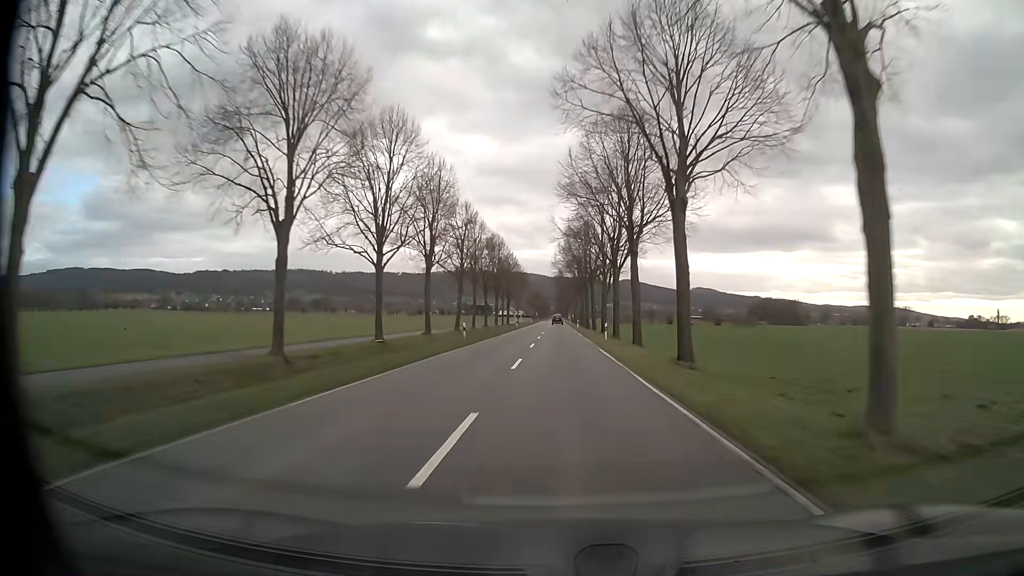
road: tertiary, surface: asphalt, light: Day
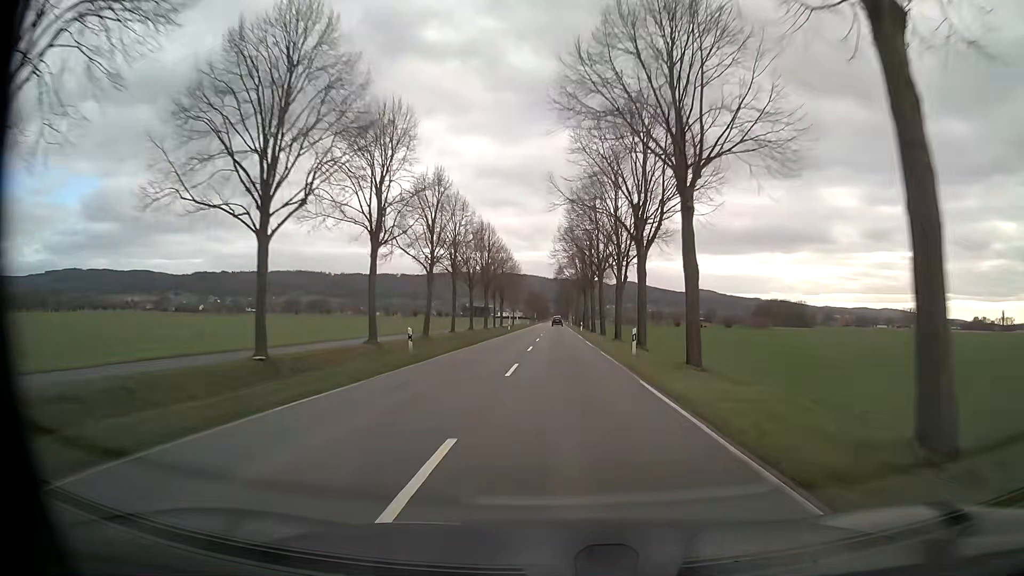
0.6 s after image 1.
(0.0, +13.9) m; 0°
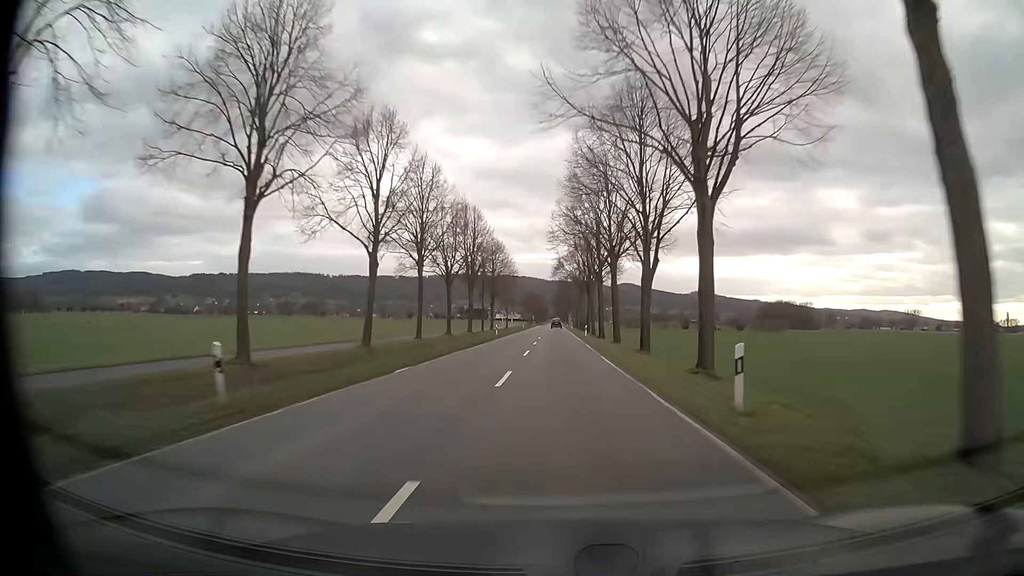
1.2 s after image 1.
(0.0, +14.0) m; 0°
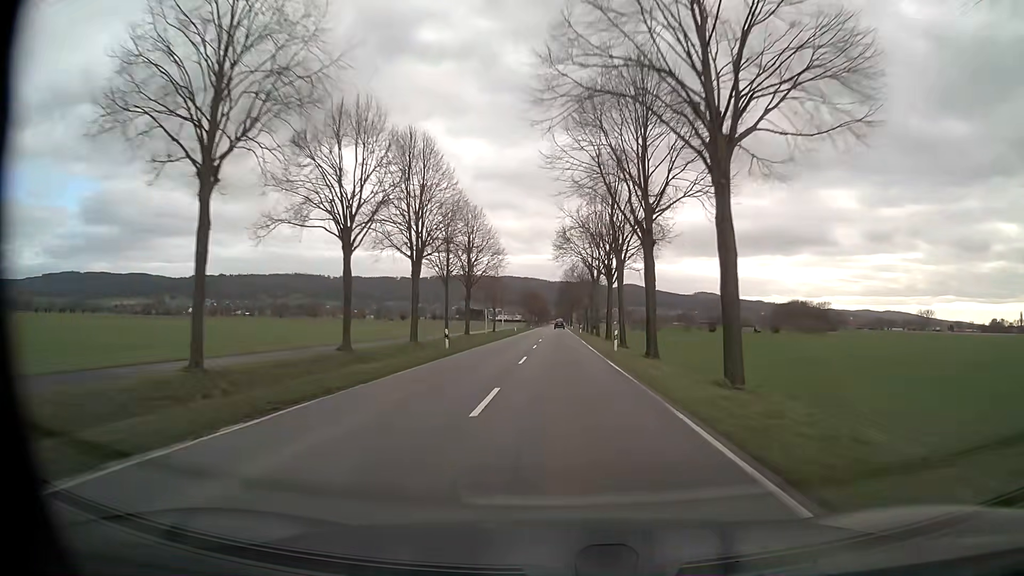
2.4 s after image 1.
(-0.2, +28.3) m; -1°
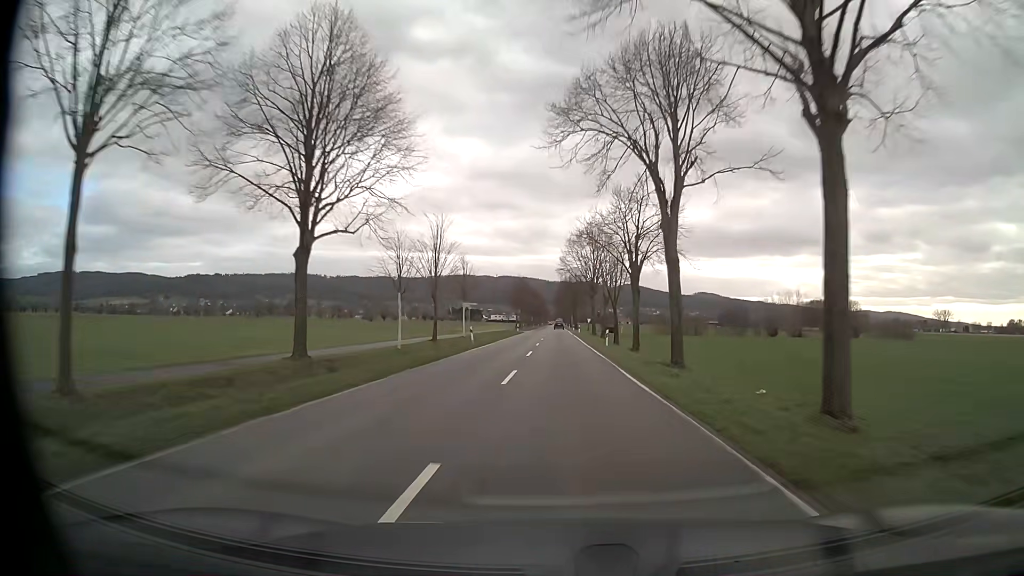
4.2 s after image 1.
(0.0, +43.5) m; 0°
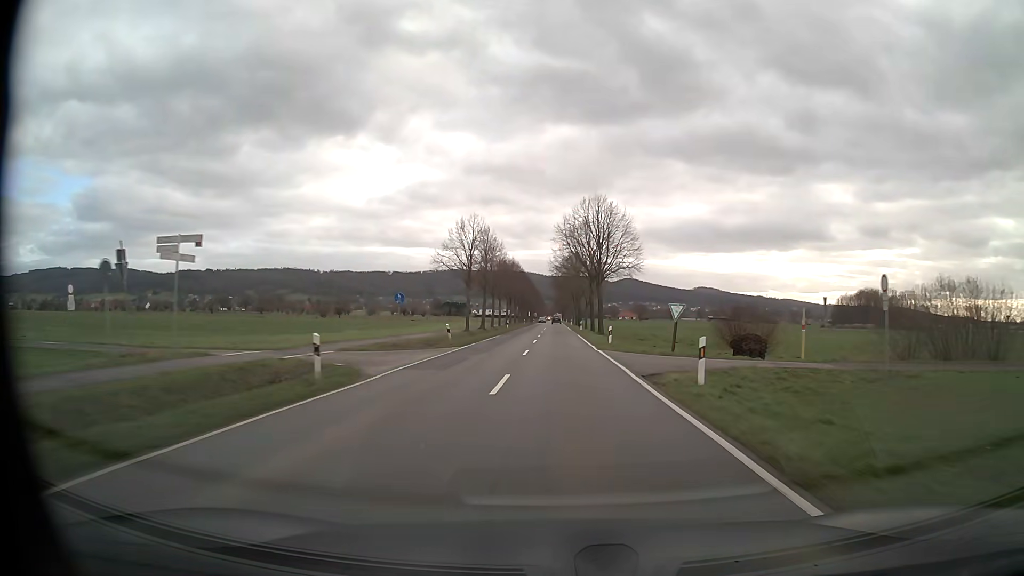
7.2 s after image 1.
(-0.1, +75.0) m; 0°
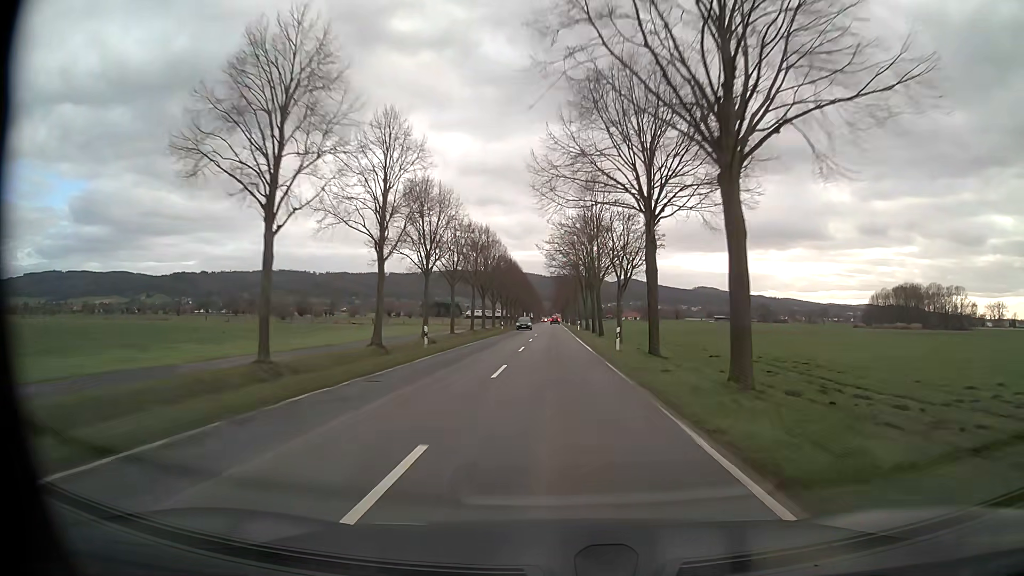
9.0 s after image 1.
(-0.1, +44.9) m; 0°
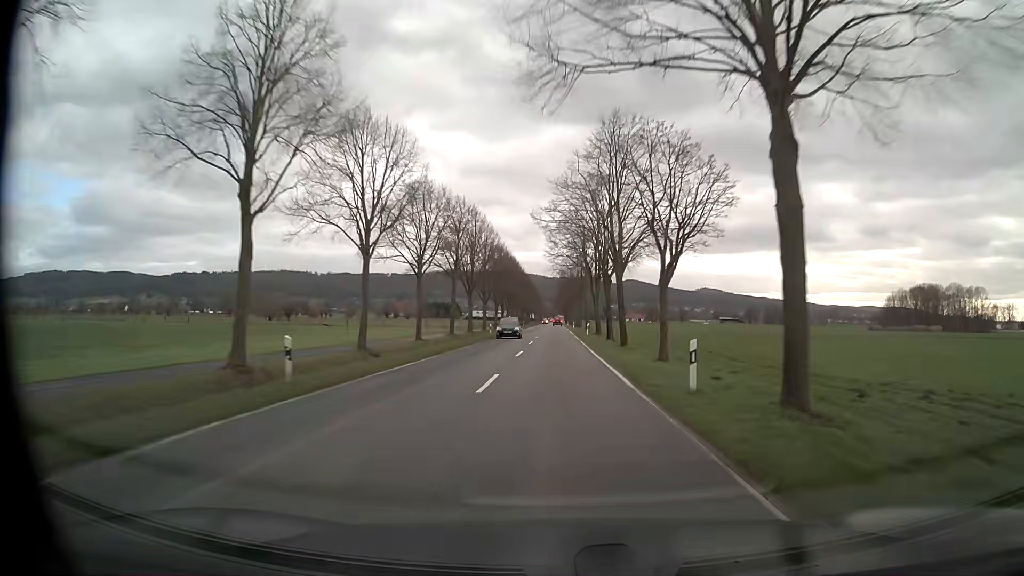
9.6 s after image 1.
(0.0, +14.9) m; 0°
(0, +10) (0, +20) (0, +30) (0, +40) (0, +50) (0, +60) (0, +70) (0, +80) (0, +90) (0, +100) m
